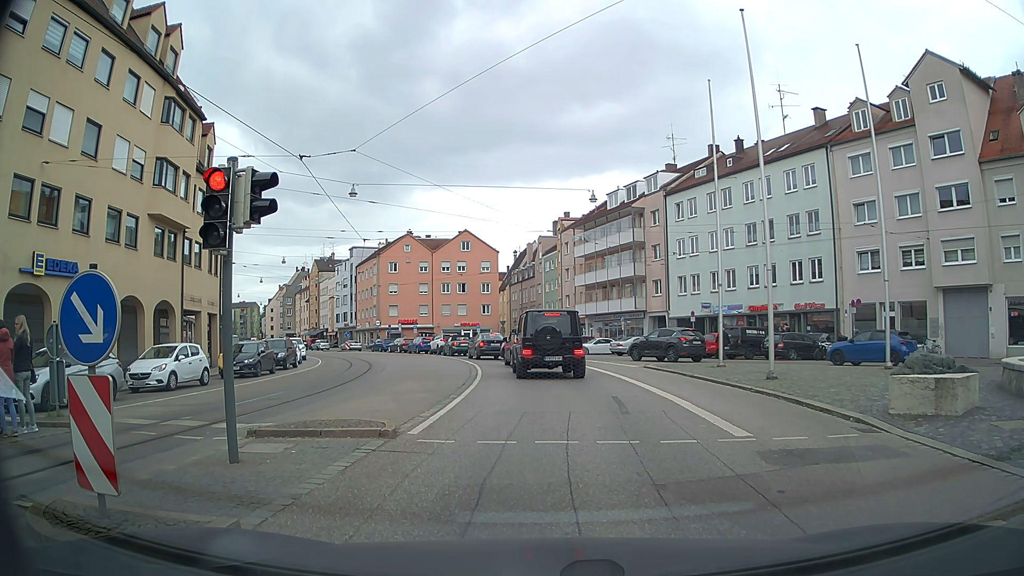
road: tertiary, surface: asphalt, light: Day
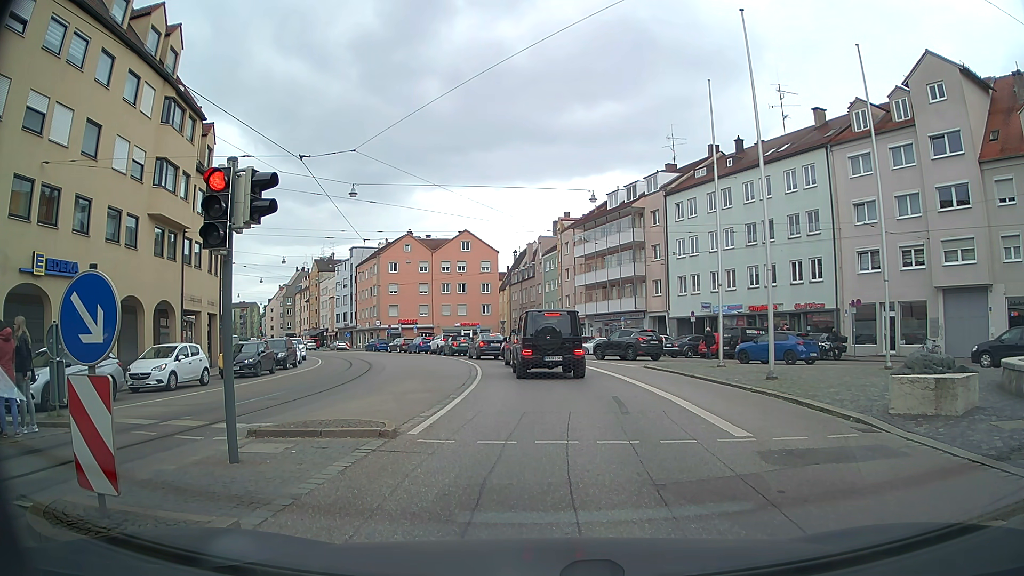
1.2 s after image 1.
(0.0, 0.0) m; 0°
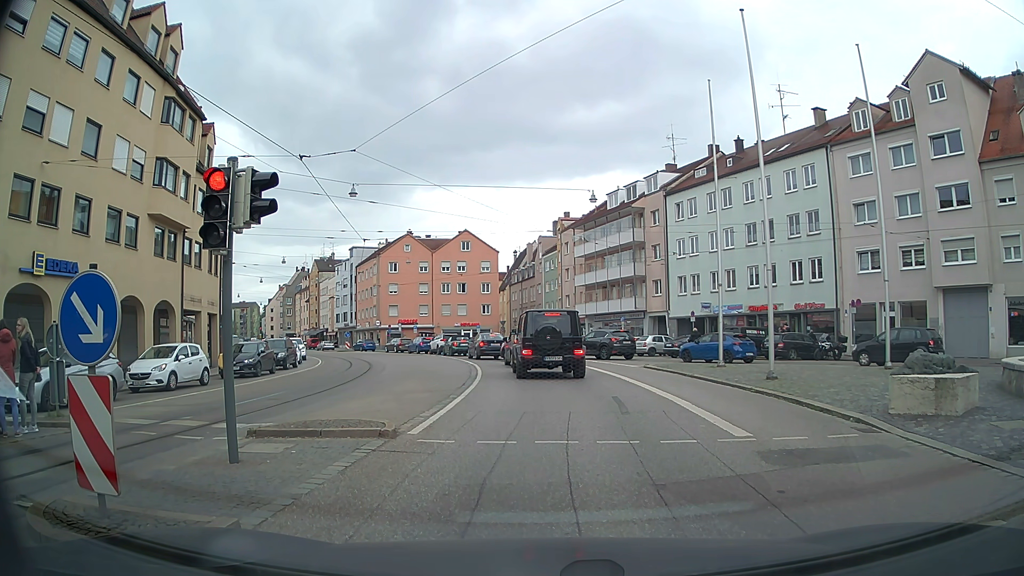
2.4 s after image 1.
(0.0, 0.0) m; 0°
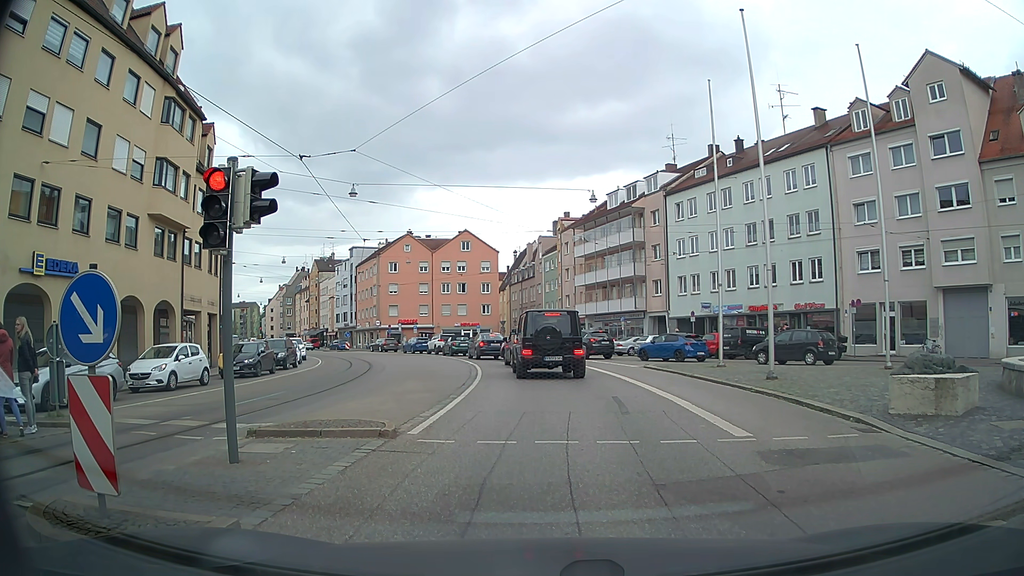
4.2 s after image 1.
(0.0, 0.0) m; 0°
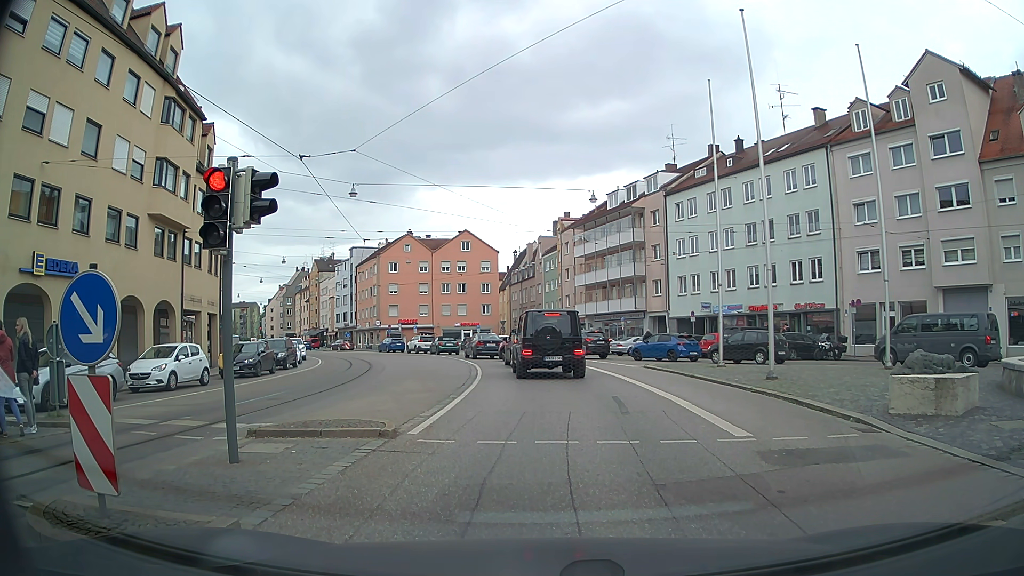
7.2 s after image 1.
(0.0, 0.0) m; 0°
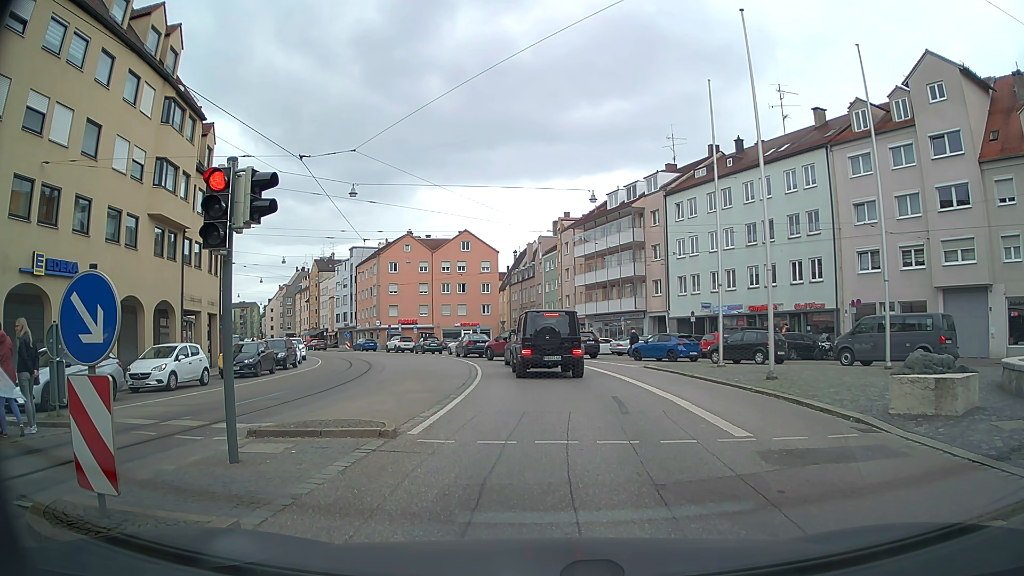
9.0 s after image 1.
(0.0, 0.0) m; 0°
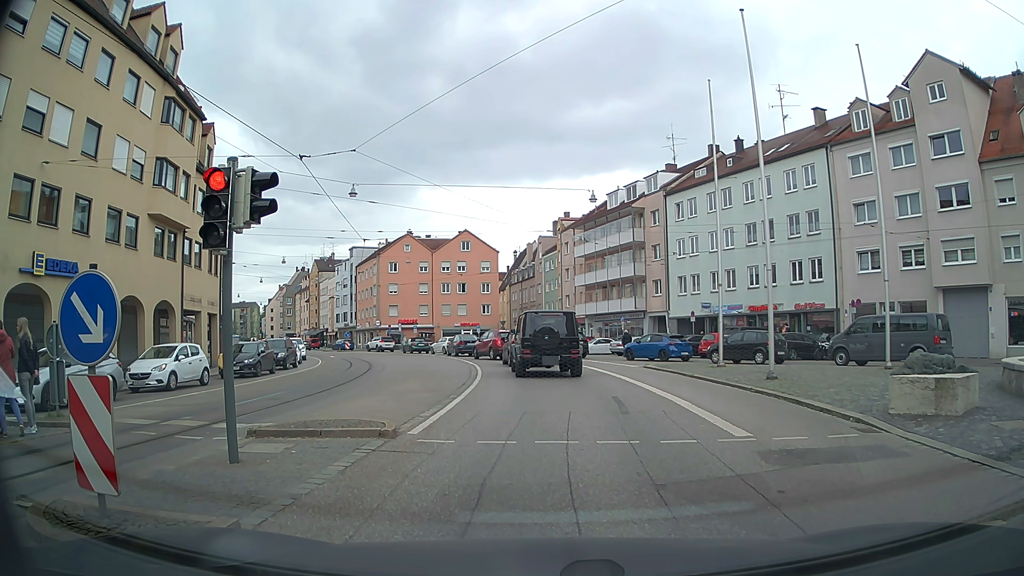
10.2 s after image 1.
(0.0, 0.0) m; 0°
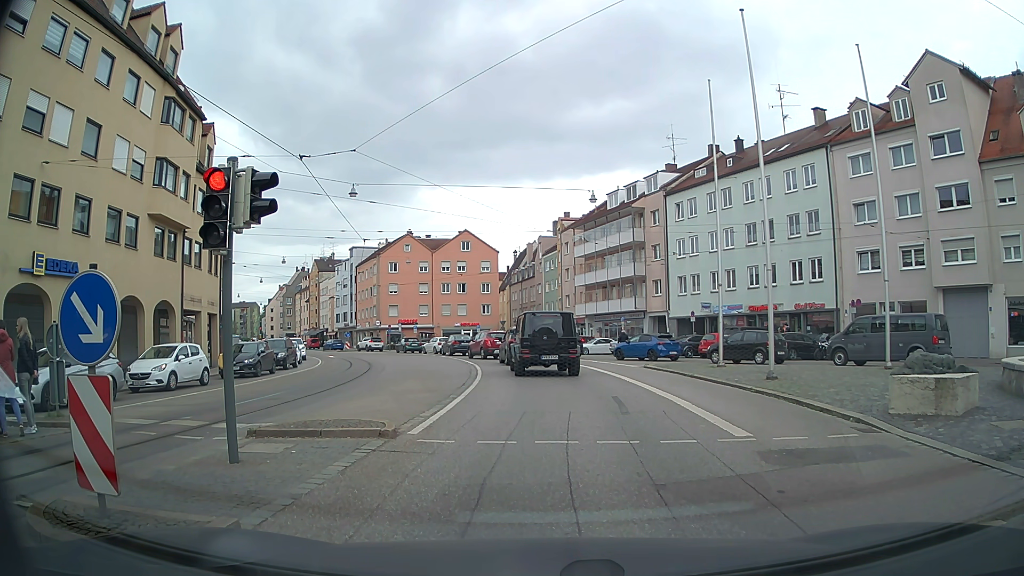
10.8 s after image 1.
(0.0, 0.0) m; 0°
(0, +10) (0, +20) (-1, +30) (-2, +40) (-5, +49) (-9, +59) (-14, +68) (-19, +76) (-24, +84) (-30, +93) m
